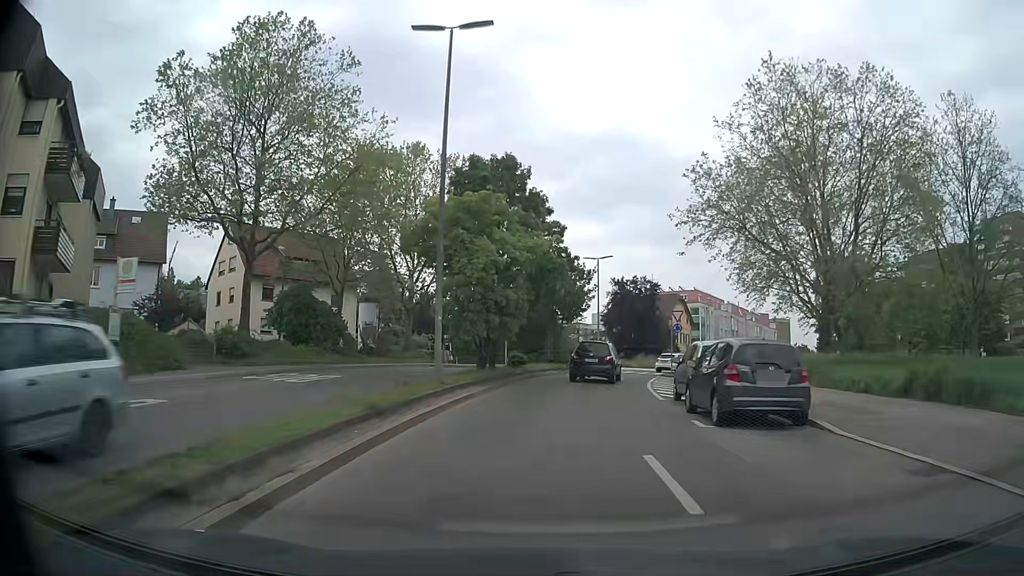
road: secondary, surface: asphalt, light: Day
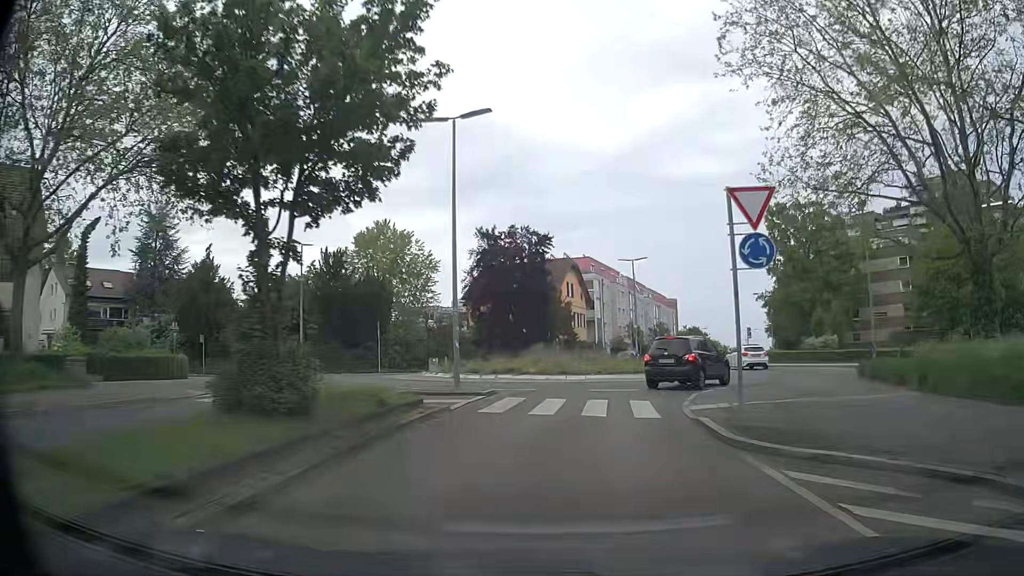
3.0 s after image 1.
(+3.2, +29.8) m; +13°
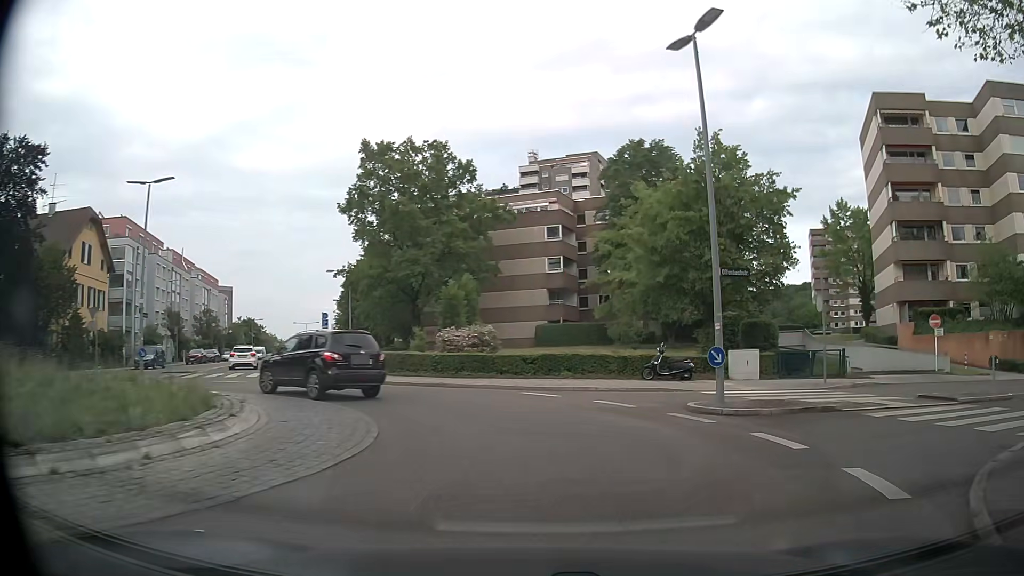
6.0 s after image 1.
(+4.8, +22.3) m; +38°
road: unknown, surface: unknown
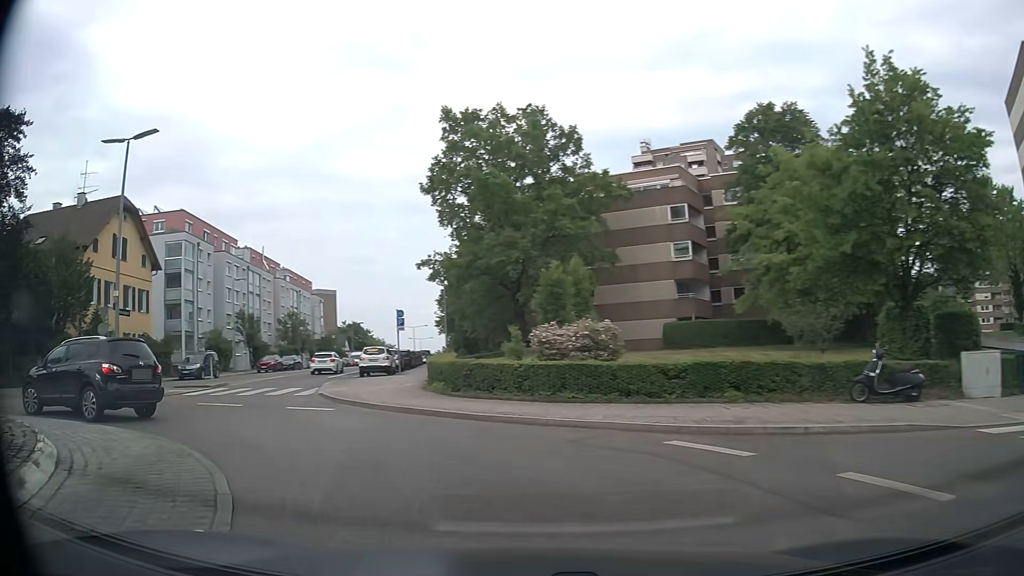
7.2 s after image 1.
(-0.3, +9.0) m; -11°
